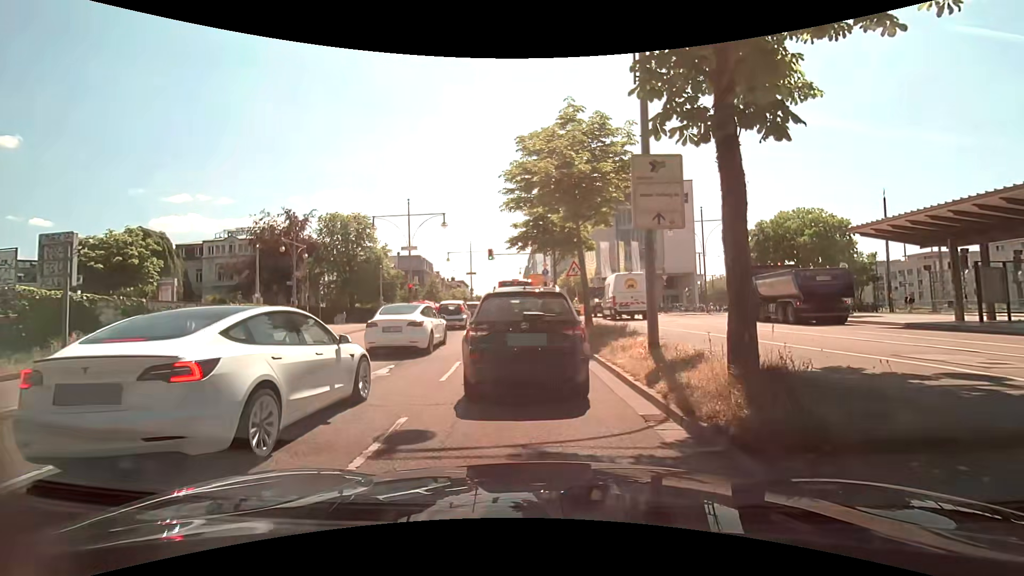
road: primary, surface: asphalt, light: Day
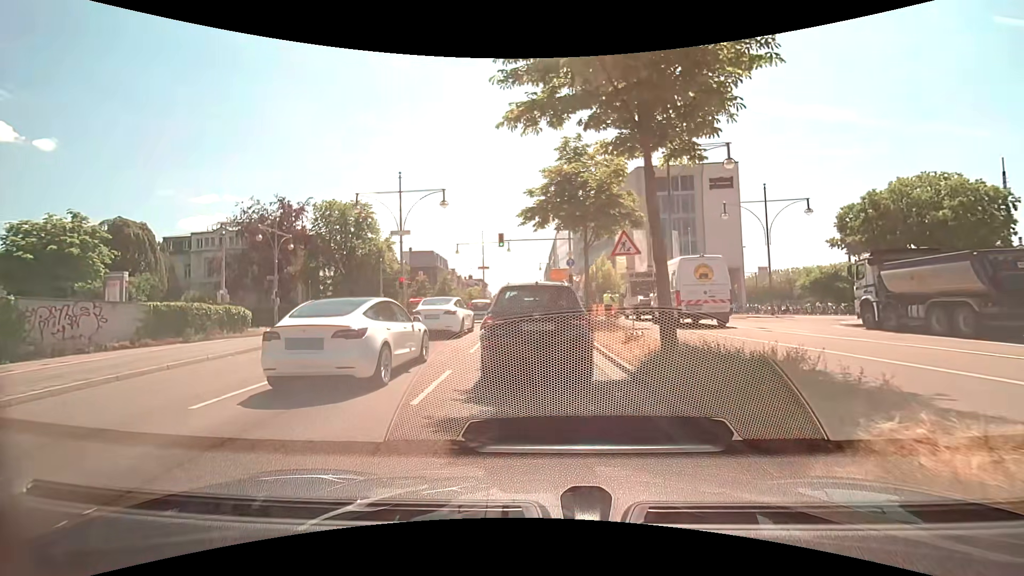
(-0.5, +9.0) m; -5°
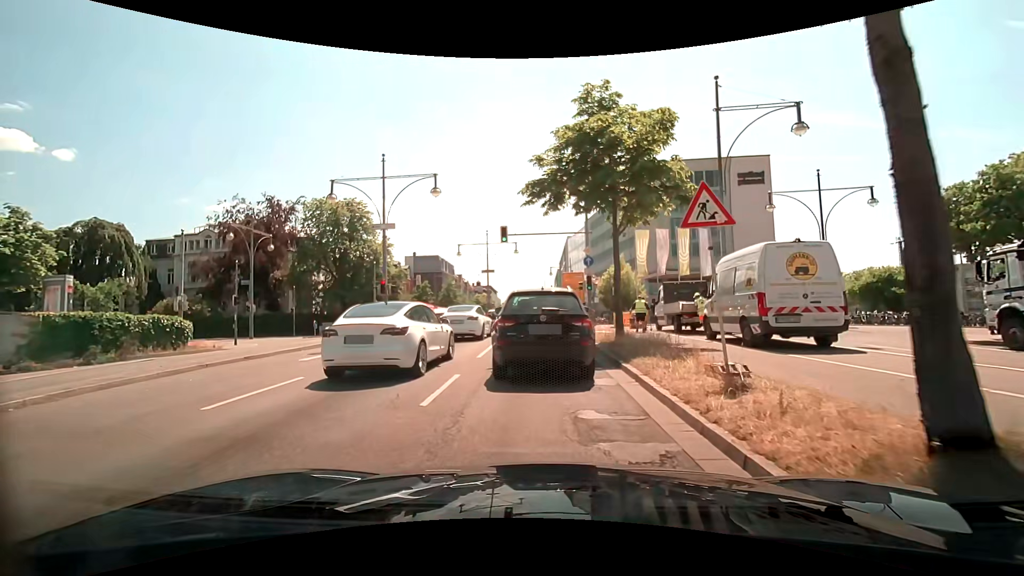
(0.0, +6.1) m; -1°
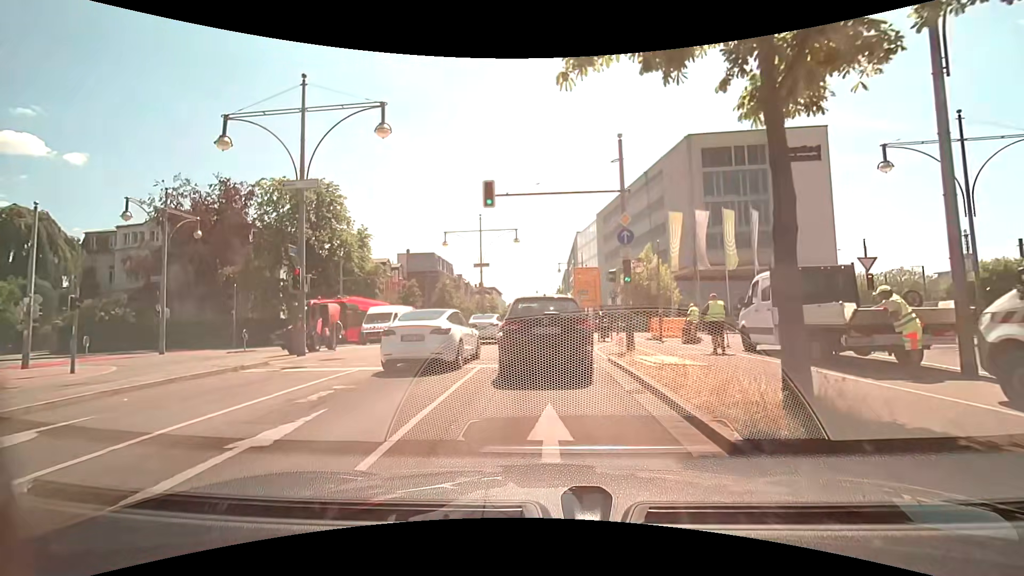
(-0.1, +10.7) m; 0°
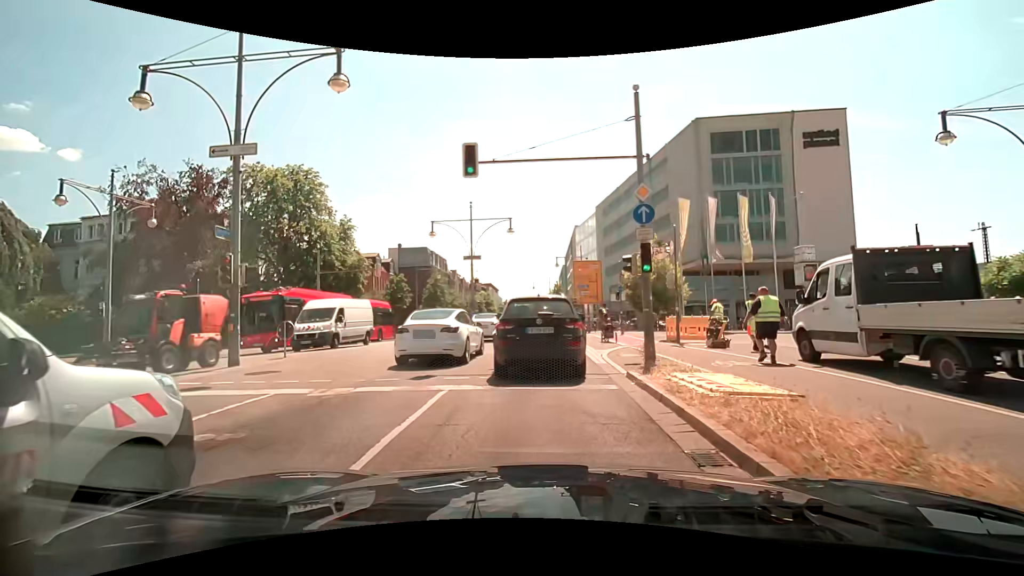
(0.0, +3.7) m; -1°
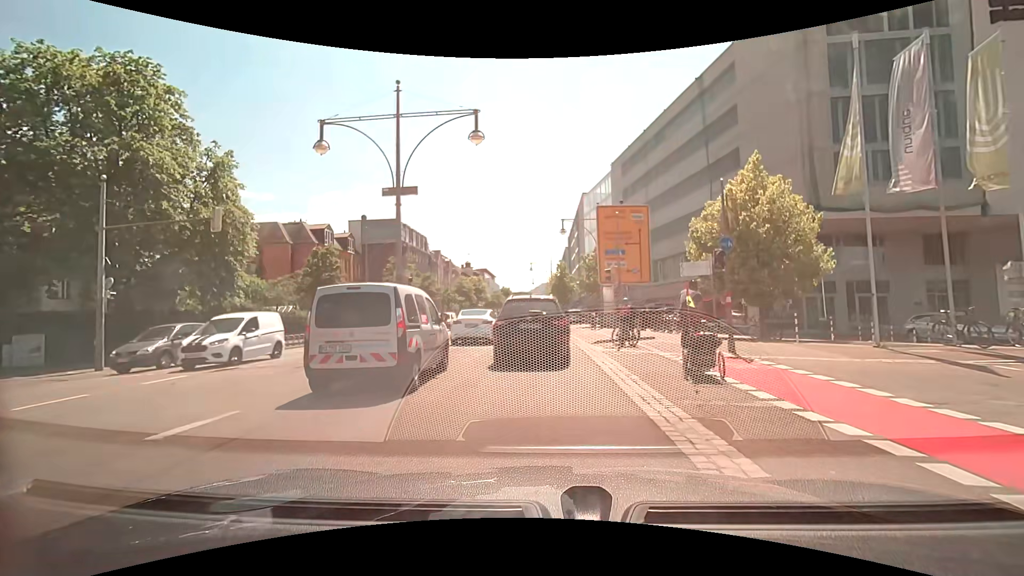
(+0.1, +19.3) m; 0°
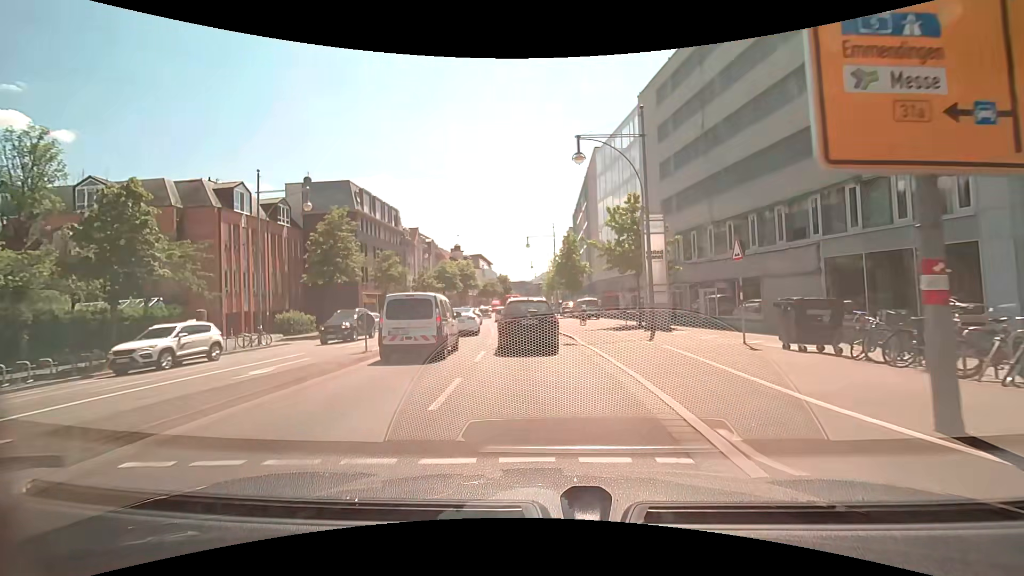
(0.0, +18.8) m; 0°
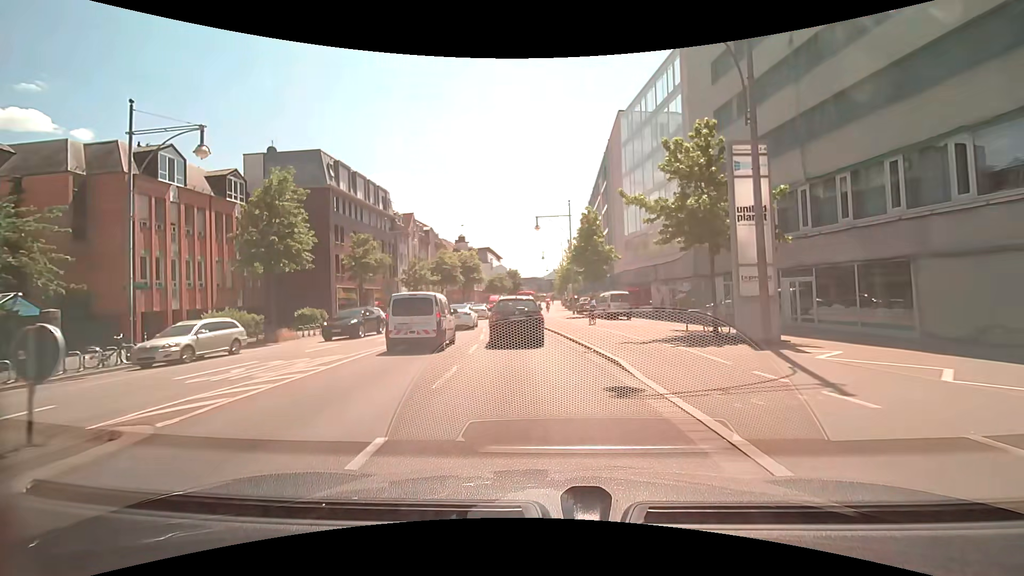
(-0.1, +10.6) m; -2°
(0, +10) (-1, +20) (-2, +30) (-2, +40) (-3, +50) (-3, +60) (-2, +70) (-2, +80) (-1, +90) (-1, +100) m
